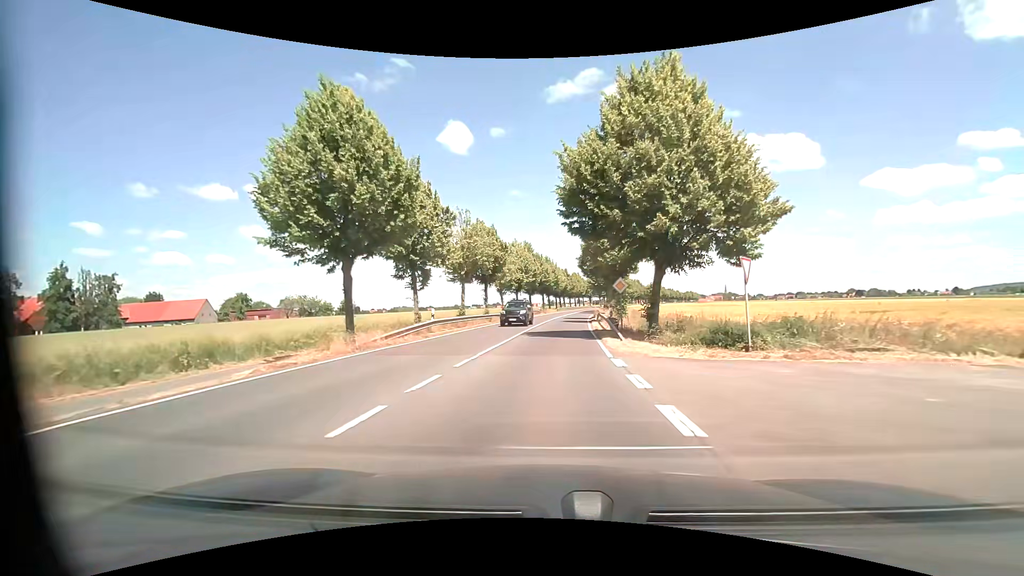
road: primary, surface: asphalt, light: Day
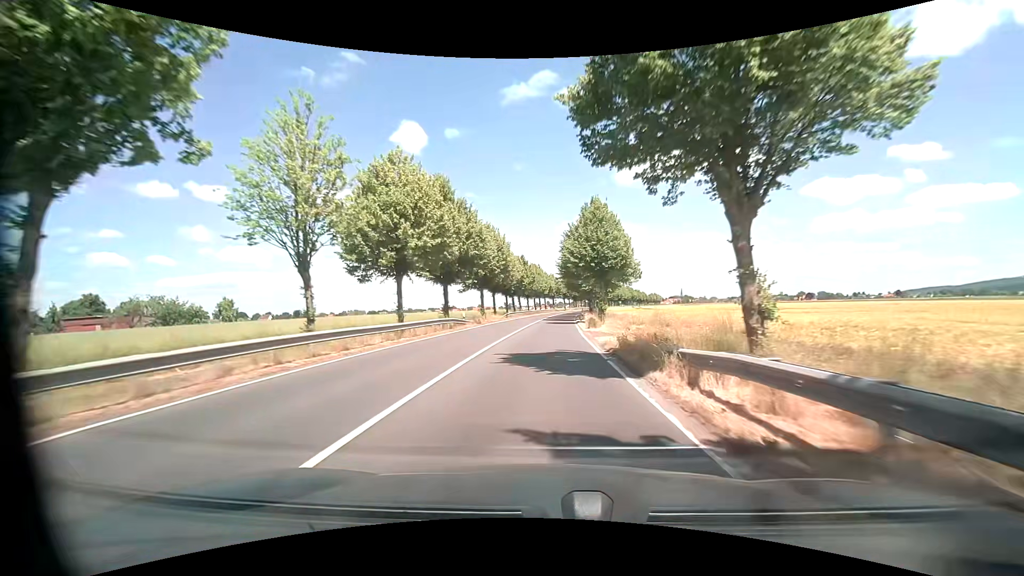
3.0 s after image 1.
(+1.9, +41.3) m; +5°
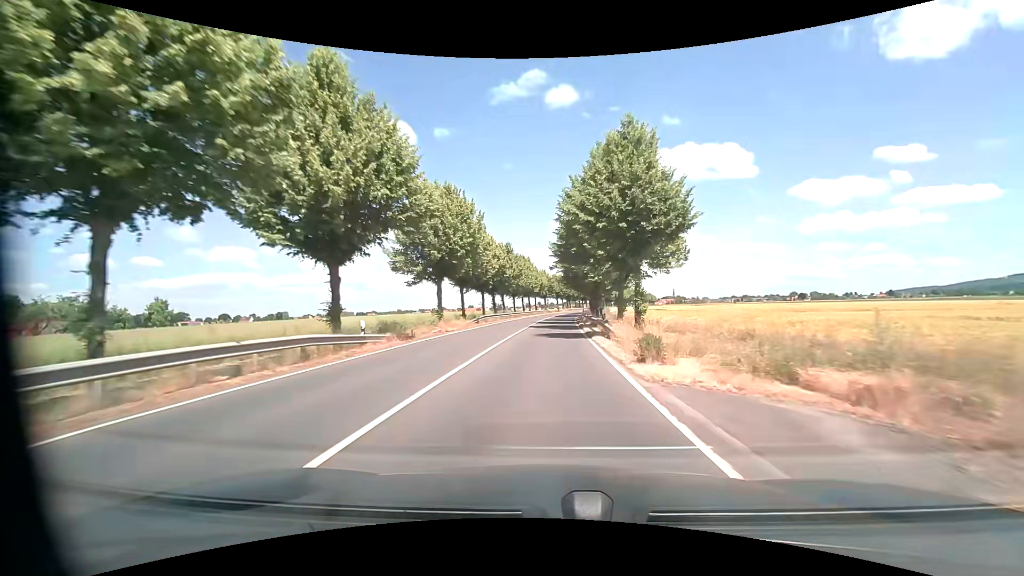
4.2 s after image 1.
(+0.2, +18.8) m; +1°
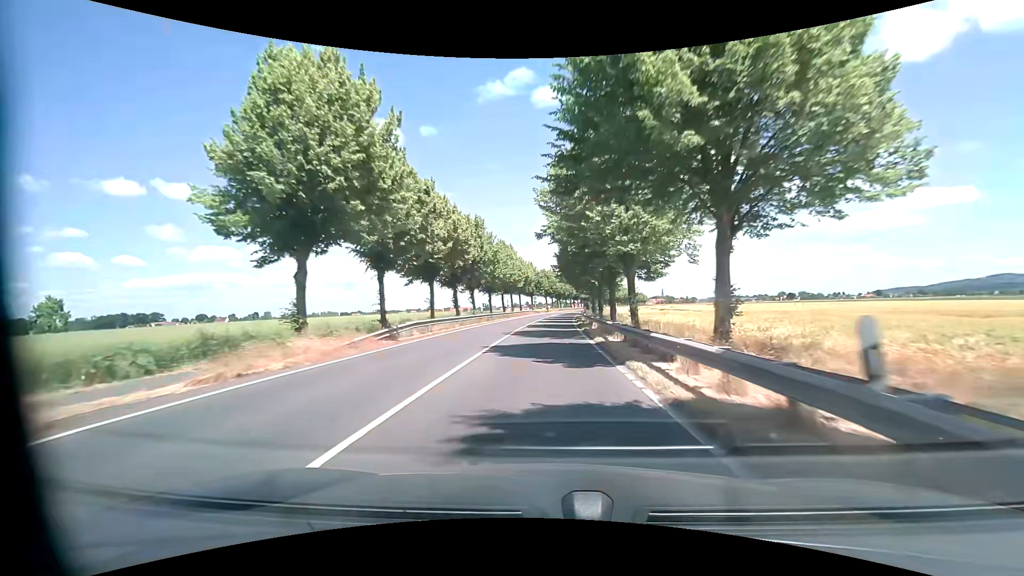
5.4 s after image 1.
(+0.2, +20.0) m; +1°
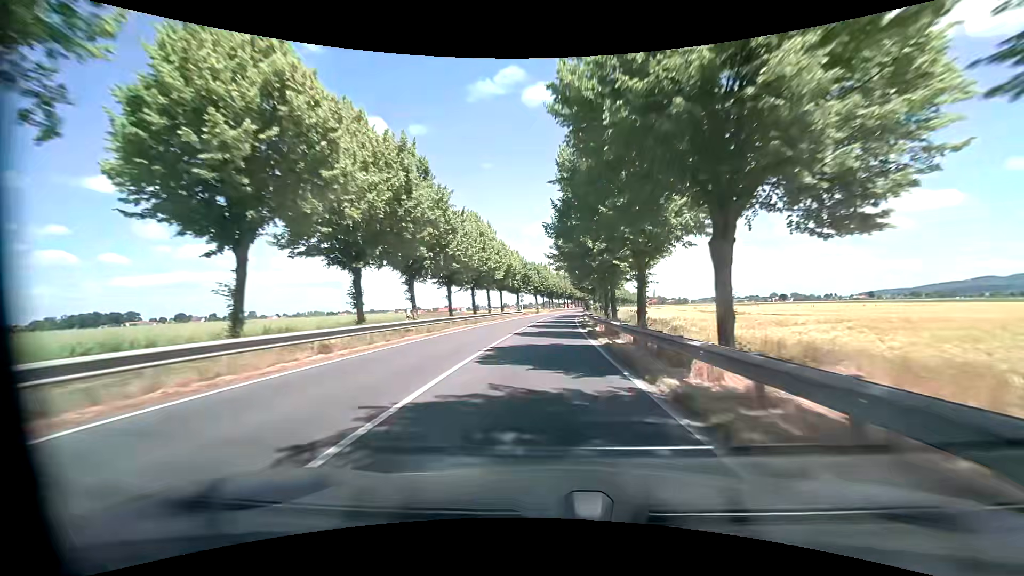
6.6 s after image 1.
(+0.1, +21.3) m; +1°
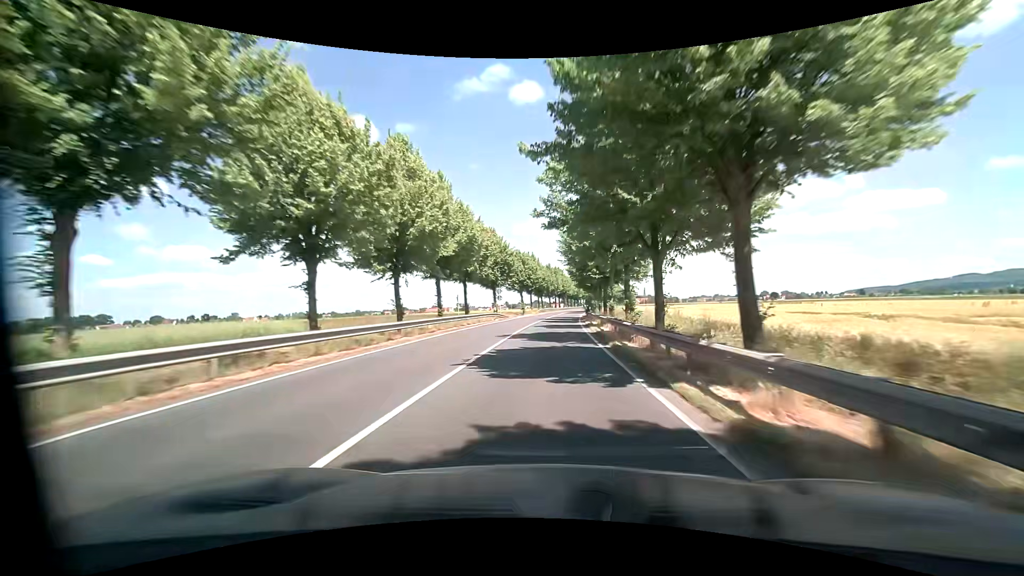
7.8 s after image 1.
(+0.4, +22.5) m; +1°
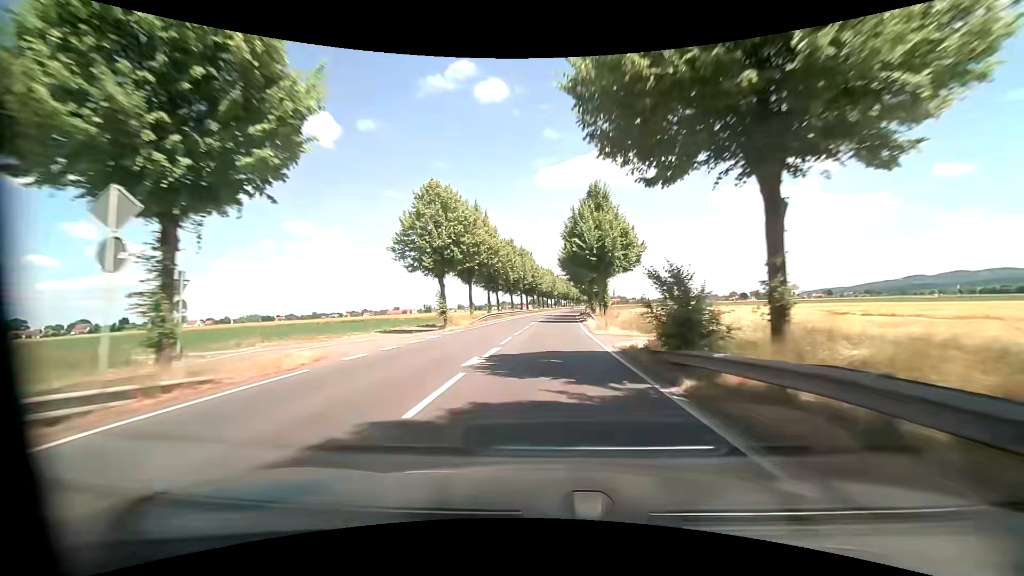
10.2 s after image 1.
(+1.4, +48.3) m; +3°
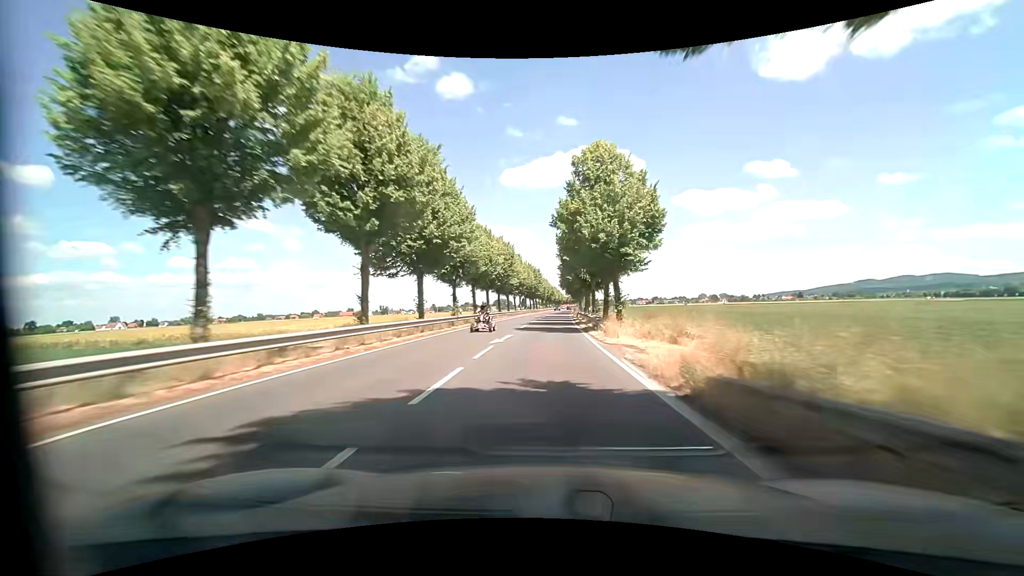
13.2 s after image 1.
(+2.9, +65.4) m; +4°
(0, +10) (0, +20) (0, +30) (+1, +40) (+1, +50) (+1, +60) (+2, +70) (+2, +80) (+3, +90) (+4, +100) m
